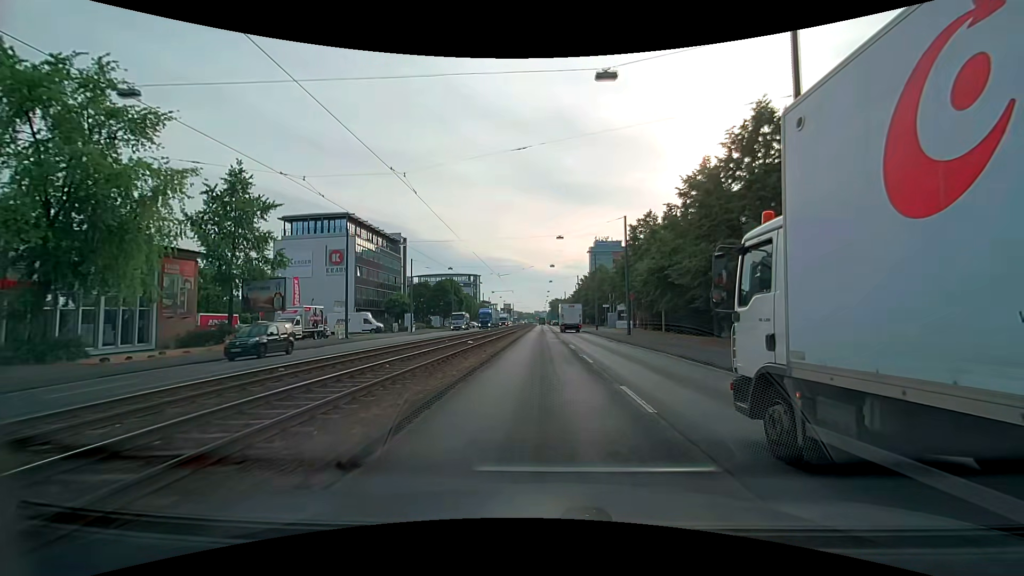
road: primary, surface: asphalt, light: Day
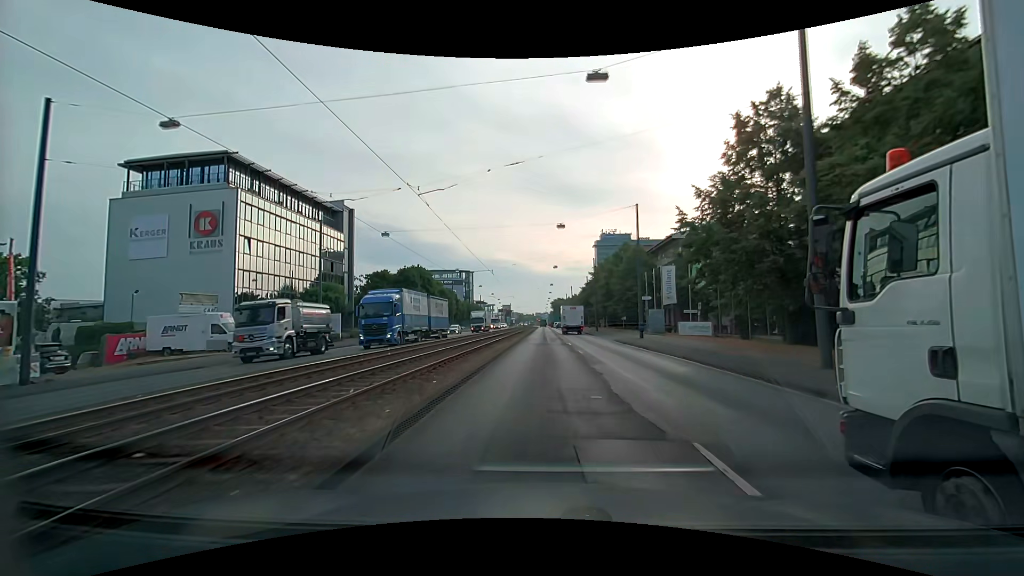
(-0.1, +30.3) m; 0°
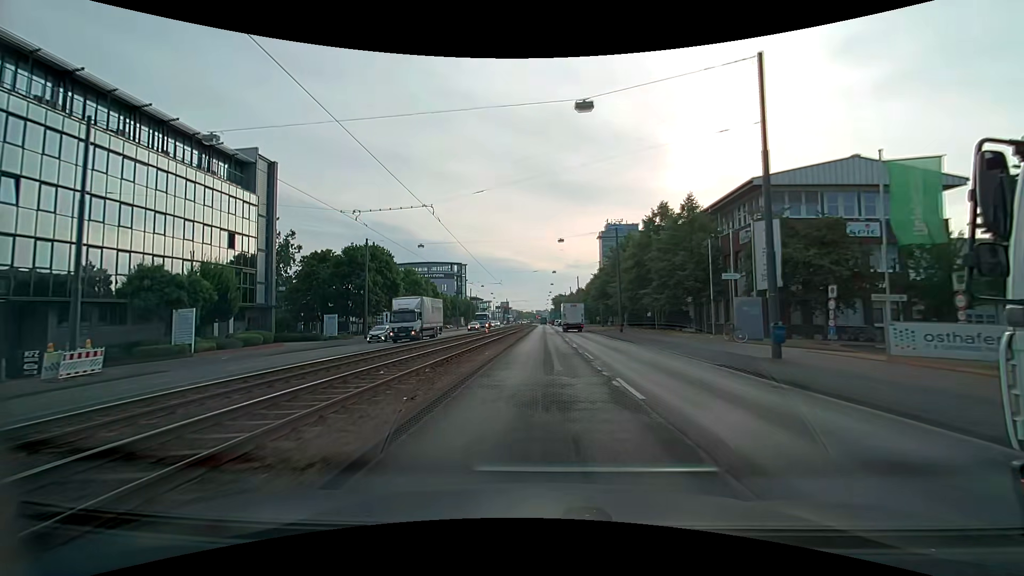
(0.0, +22.3) m; 0°
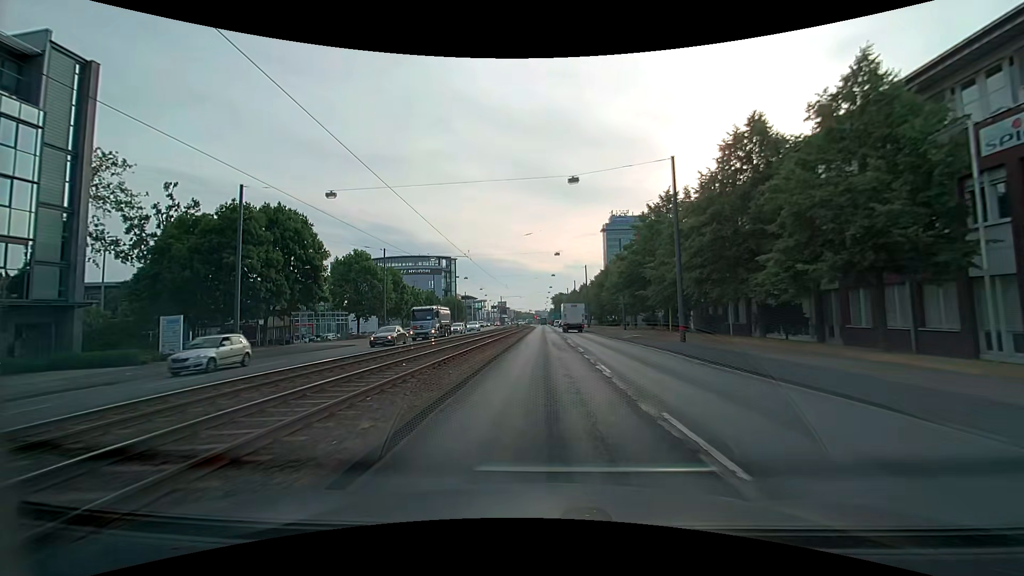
(0.0, +22.3) m; +1°
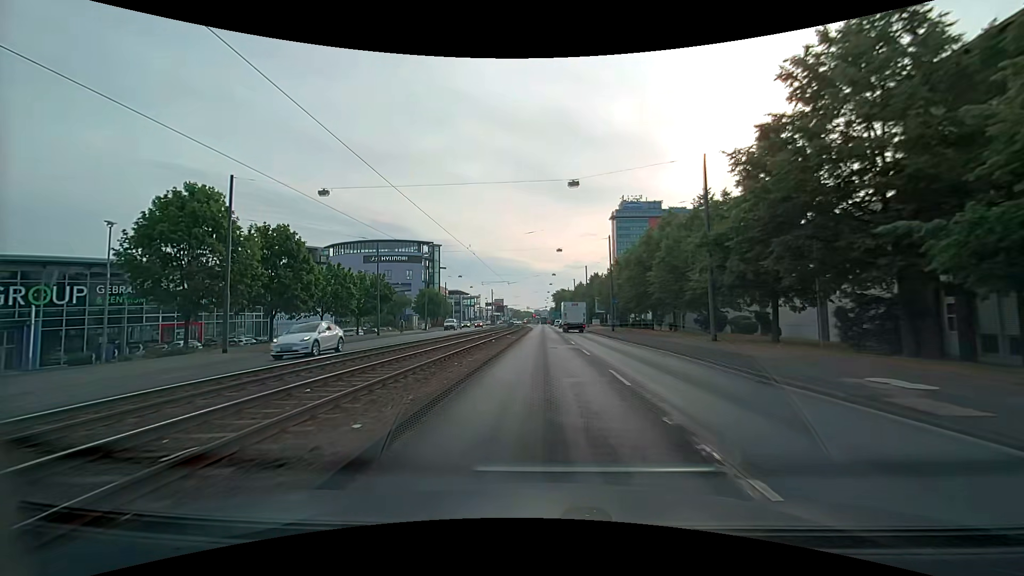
(-0.2, +30.0) m; 0°
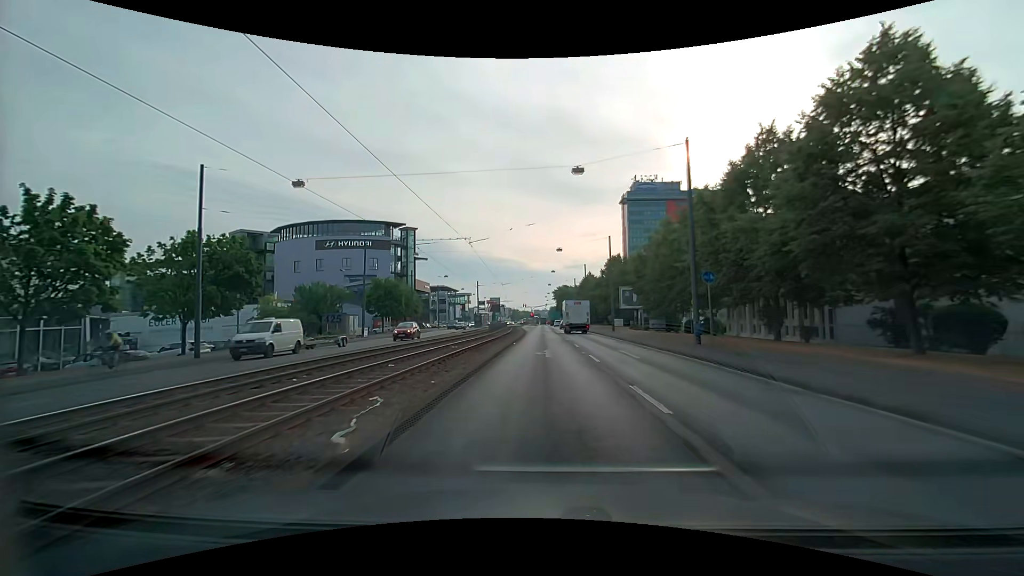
(-0.1, +30.3) m; 0°
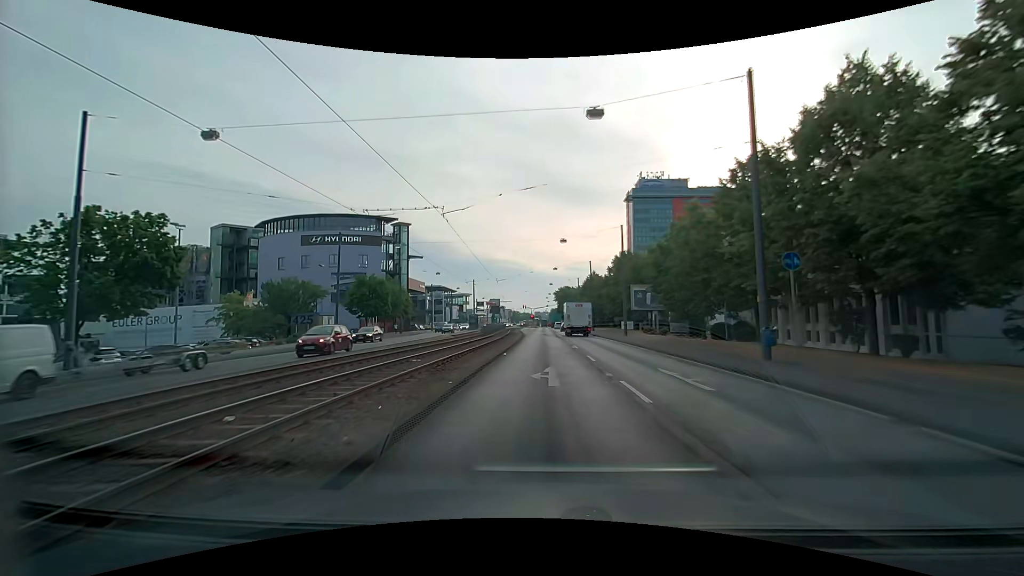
(-0.1, +7.6) m; 0°
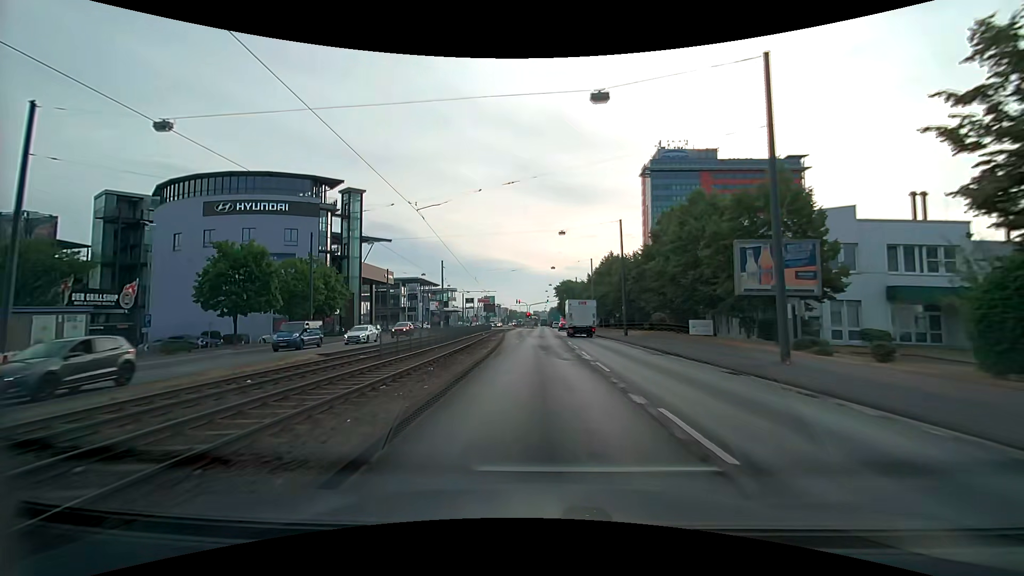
(0.0, +30.8) m; 0°
(0, +10) (0, +20) (0, +30) (0, +40) (0, +50) (0, +60) (0, +70) (0, +80) (0, +90) (0, +100) m
